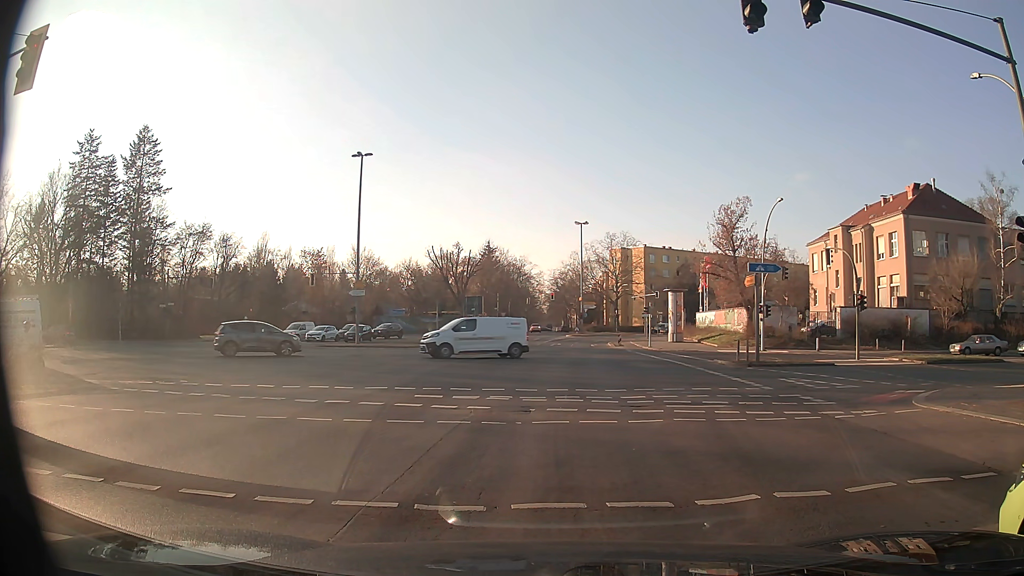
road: secondary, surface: asphalt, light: Day
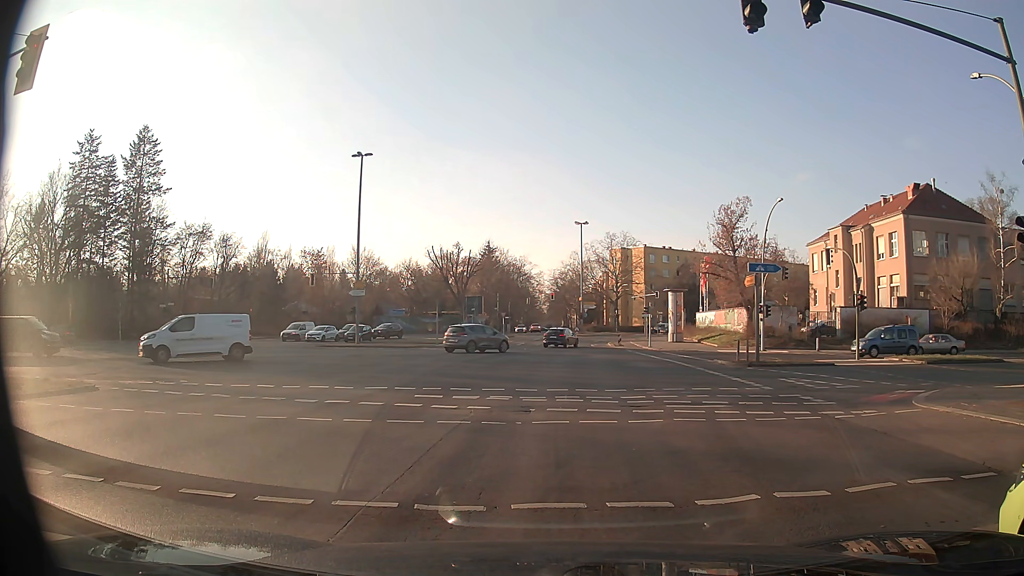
(0.0, 0.0) m; 0°
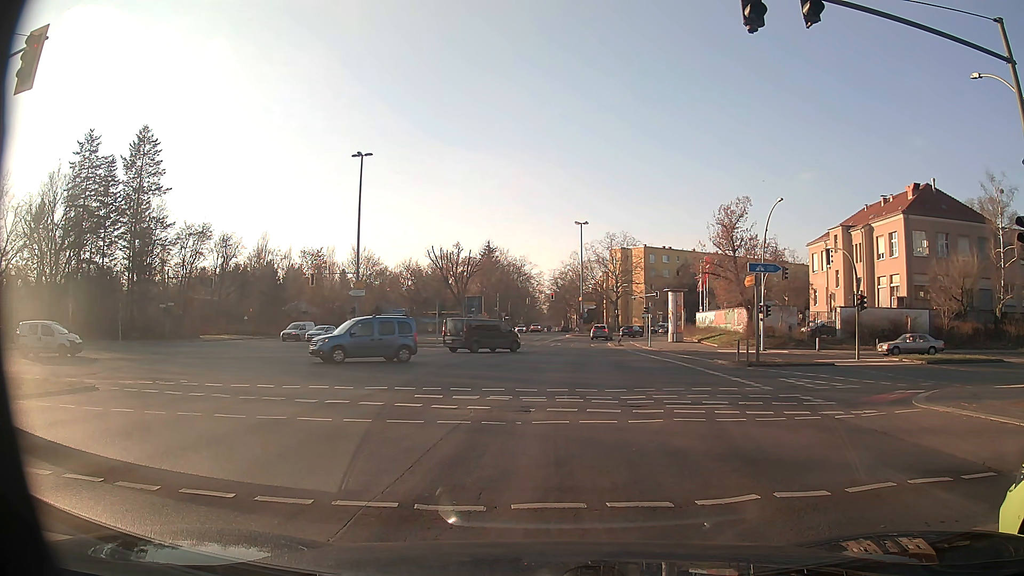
(0.0, 0.0) m; 0°
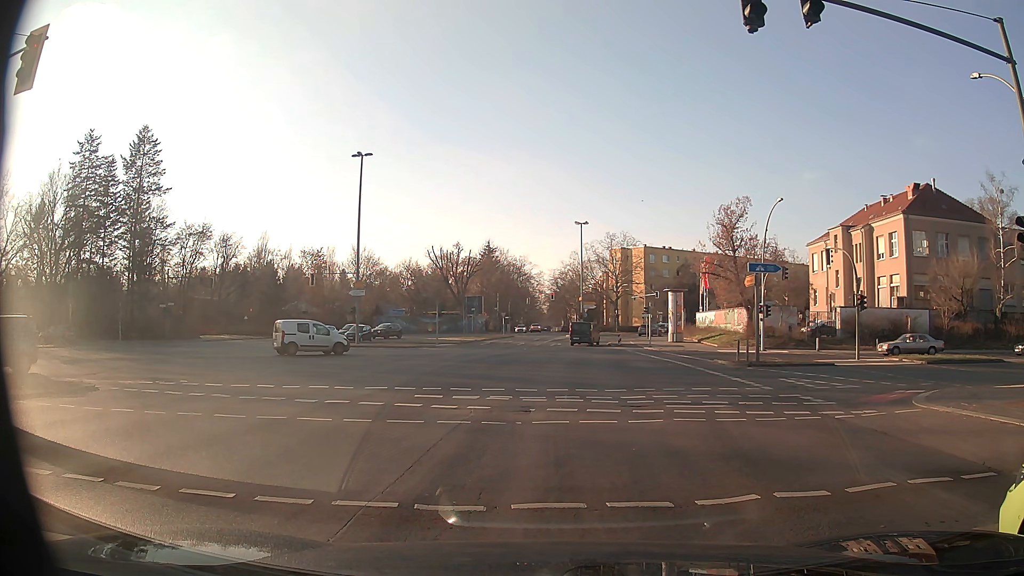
(0.0, 0.0) m; 0°
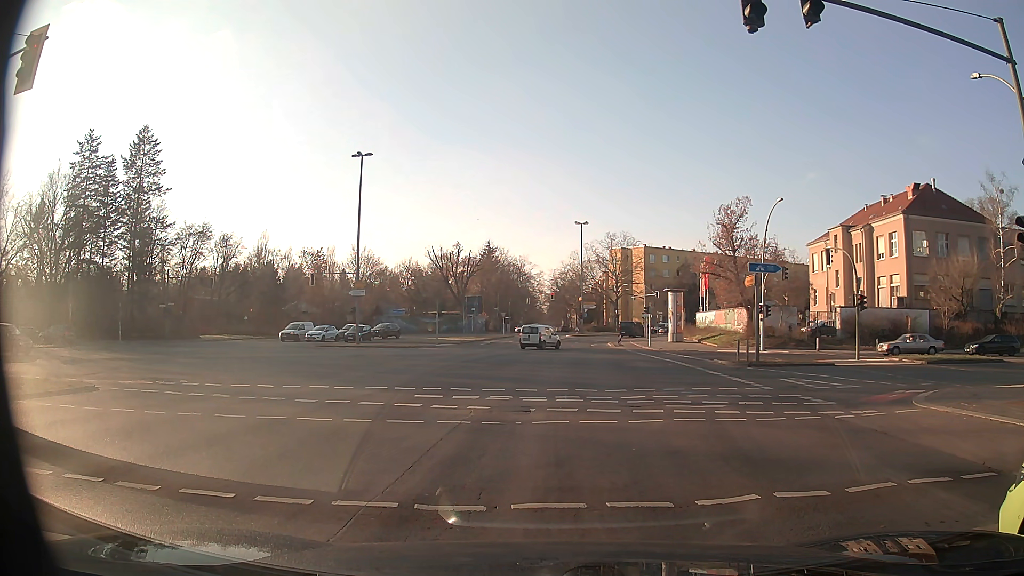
(0.0, 0.0) m; 0°
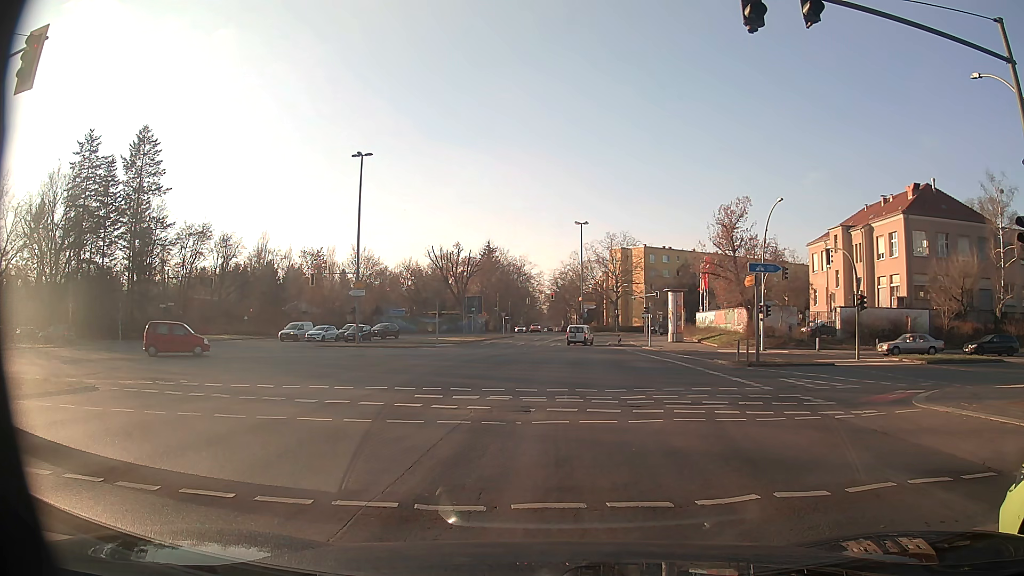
(0.0, 0.0) m; 0°
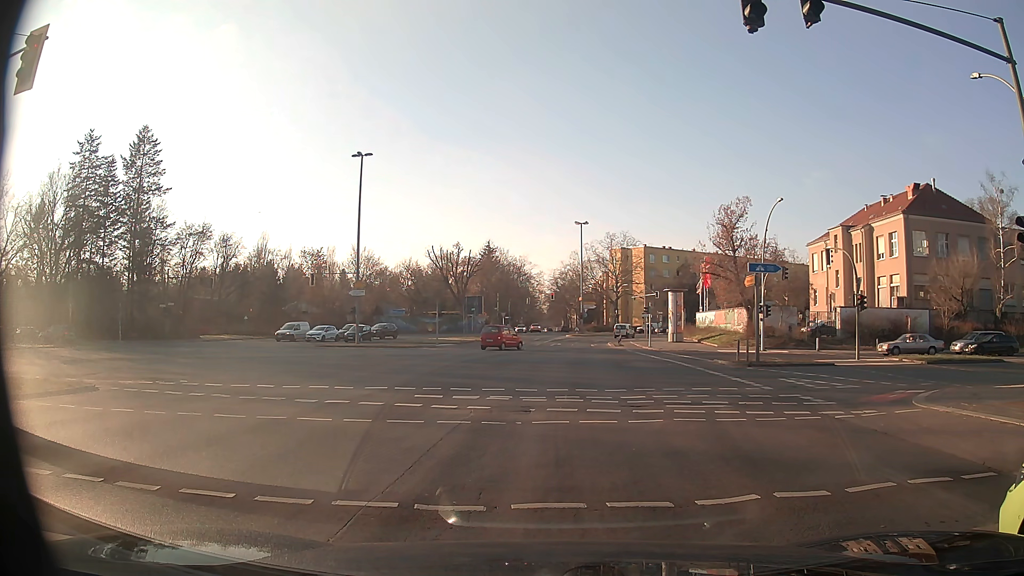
(0.0, 0.0) m; 0°
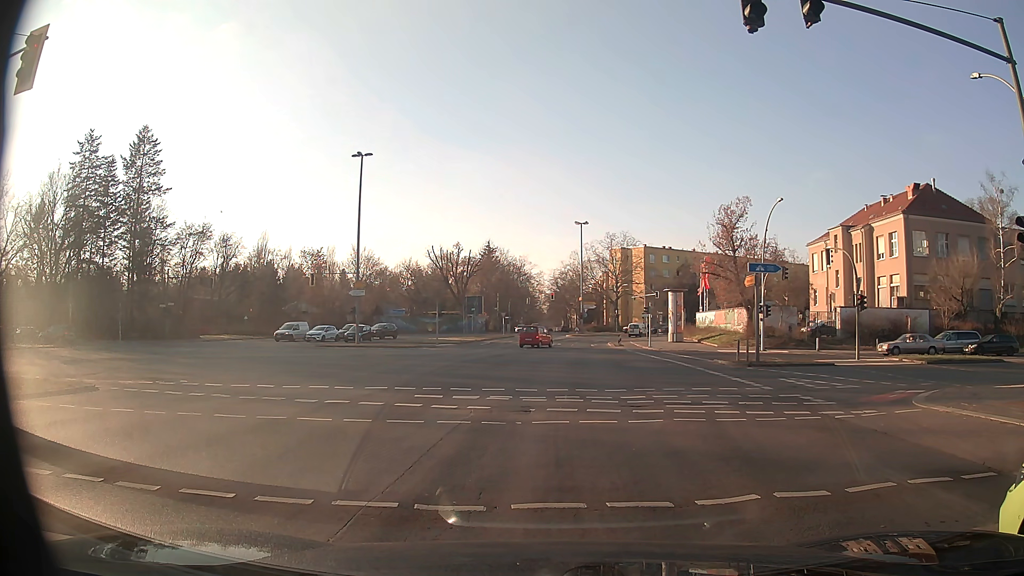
(0.0, 0.0) m; 0°
(+1, +10) (+2, +20) (+3, +30) (+4, +40) (+5, +50) (+6, +60) (+8, +69) (+12, +79) (+16, +88) (+22, +96) m
